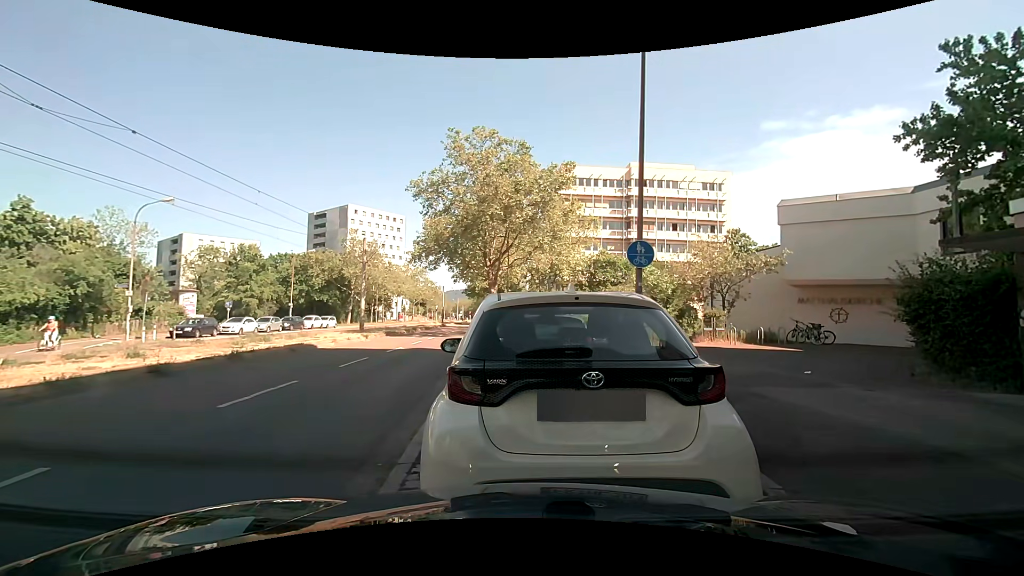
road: tertiary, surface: asphalt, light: Day
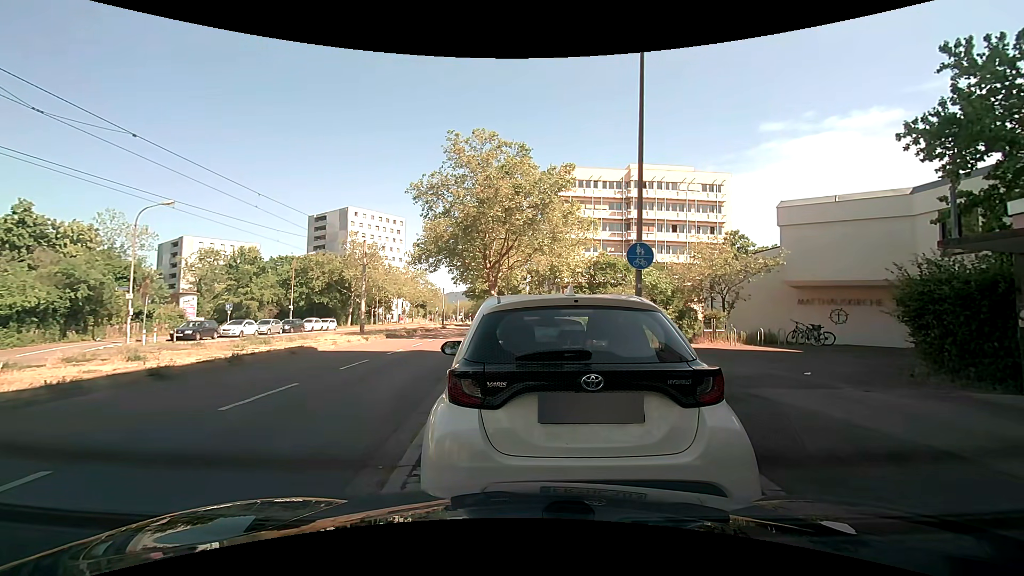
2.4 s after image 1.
(0.0, +0.1) m; 0°
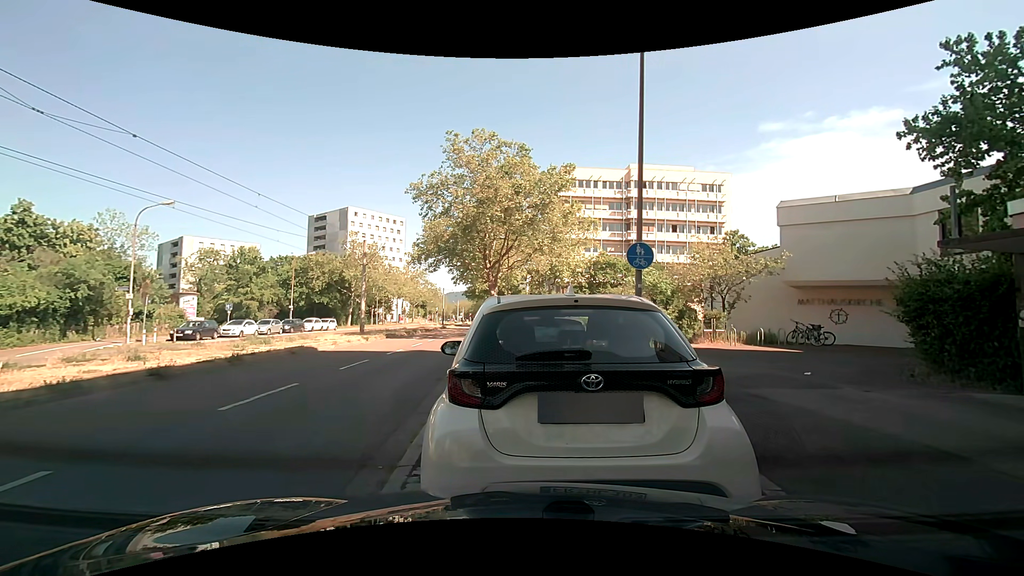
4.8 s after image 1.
(0.0, 0.0) m; 0°
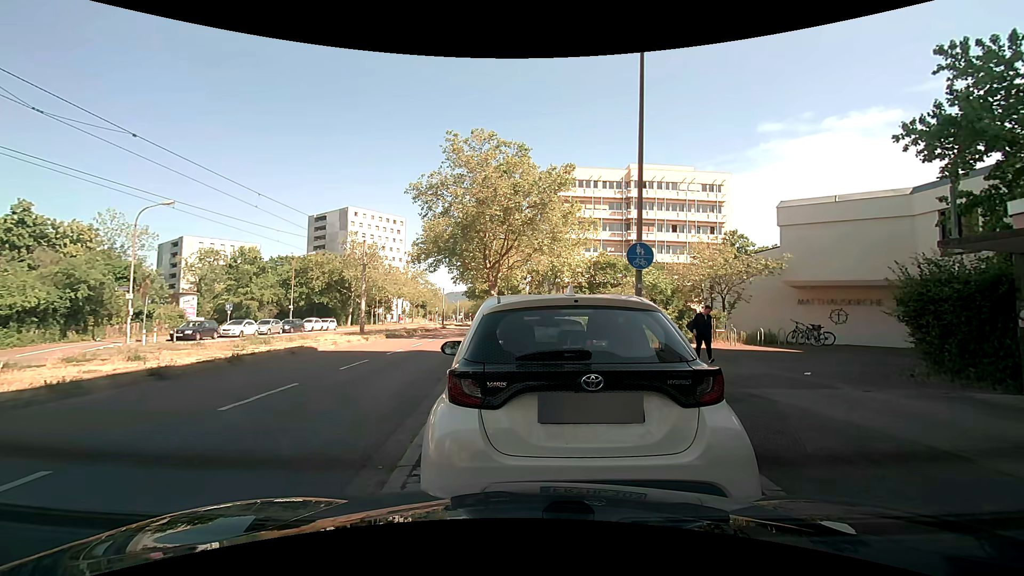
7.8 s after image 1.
(0.0, 0.0) m; 0°
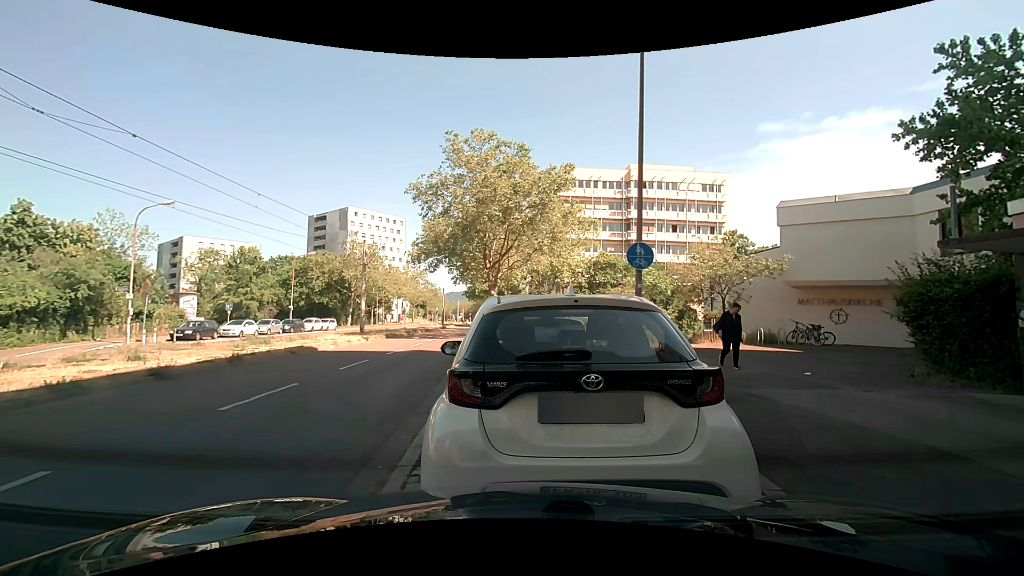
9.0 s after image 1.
(0.0, 0.0) m; 0°
